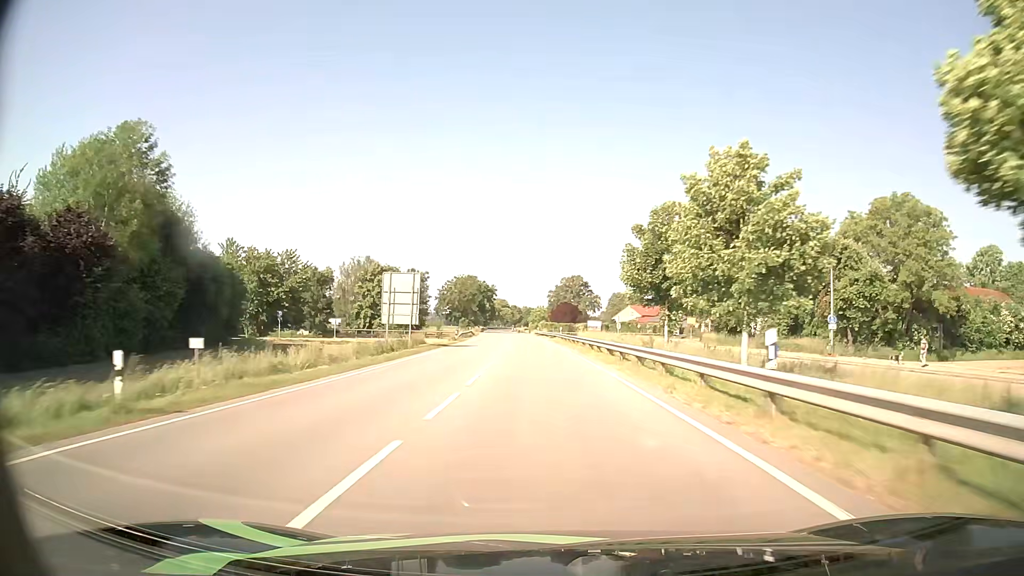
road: primary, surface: asphalt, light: Day
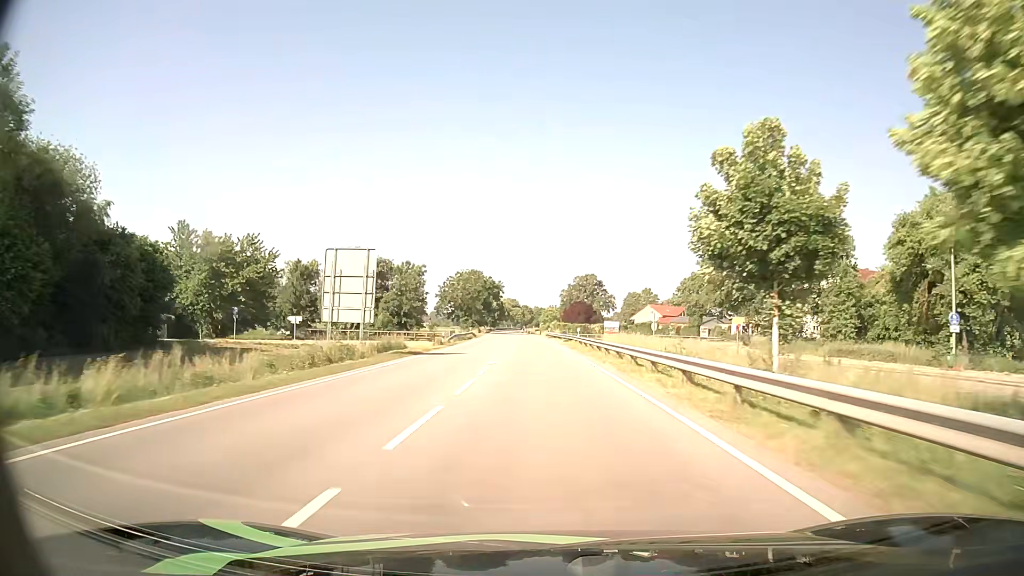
(-0.1, +14.4) m; -1°
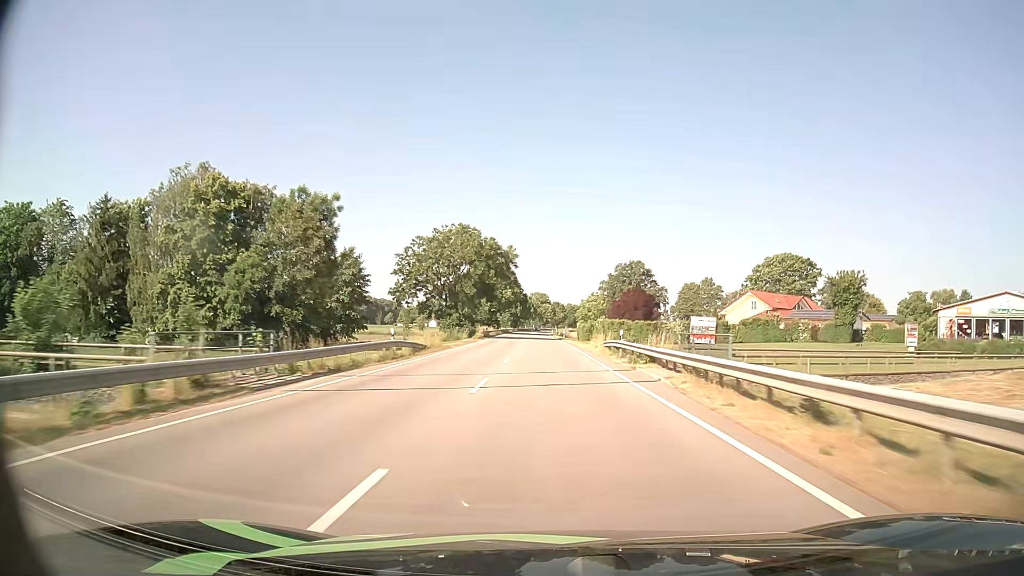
(-1.5, +59.0) m; -3°
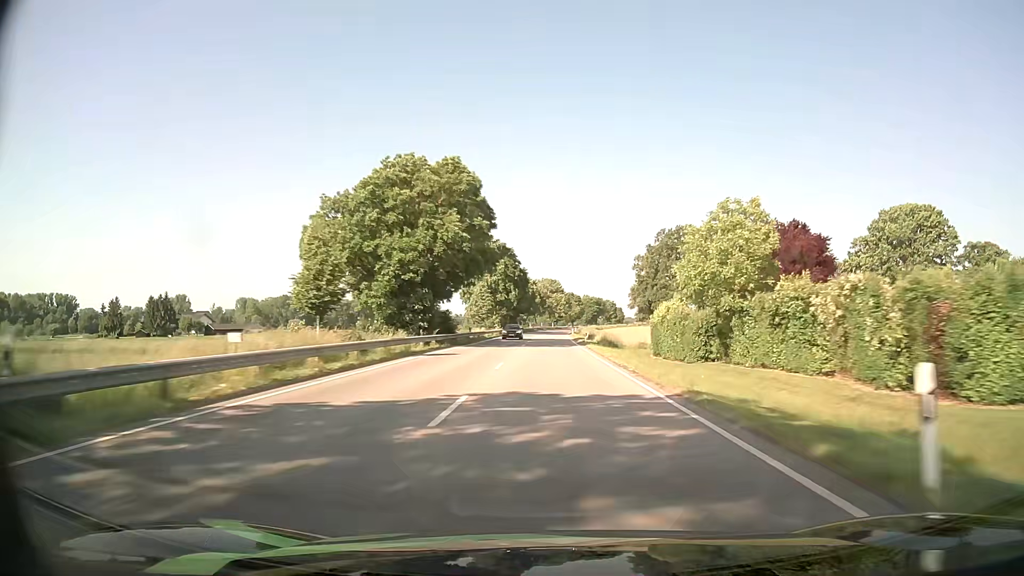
(-0.9, +76.7) m; -1°
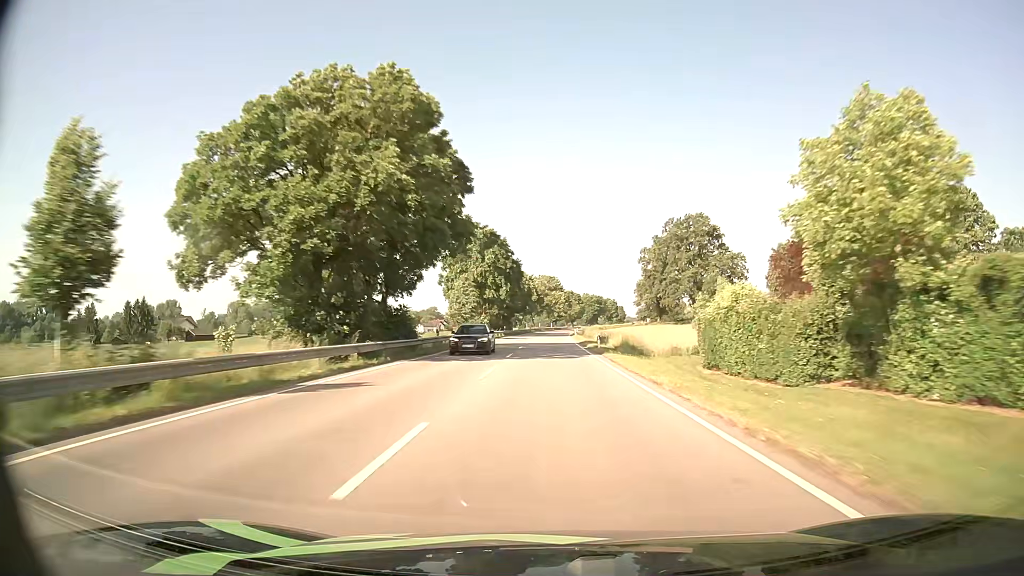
(0.0, +15.7) m; 0°
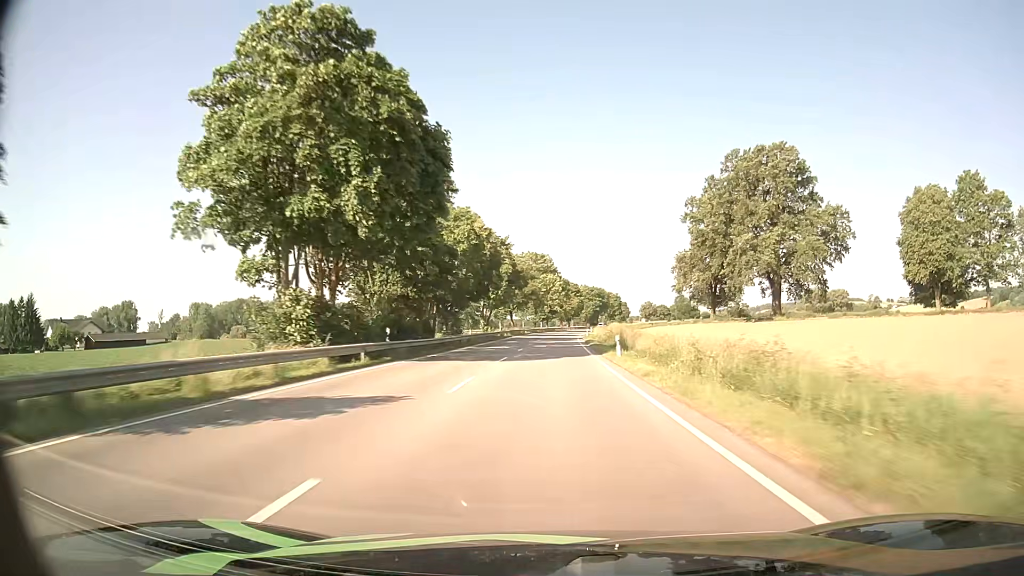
(+0.3, +62.8) m; +1°
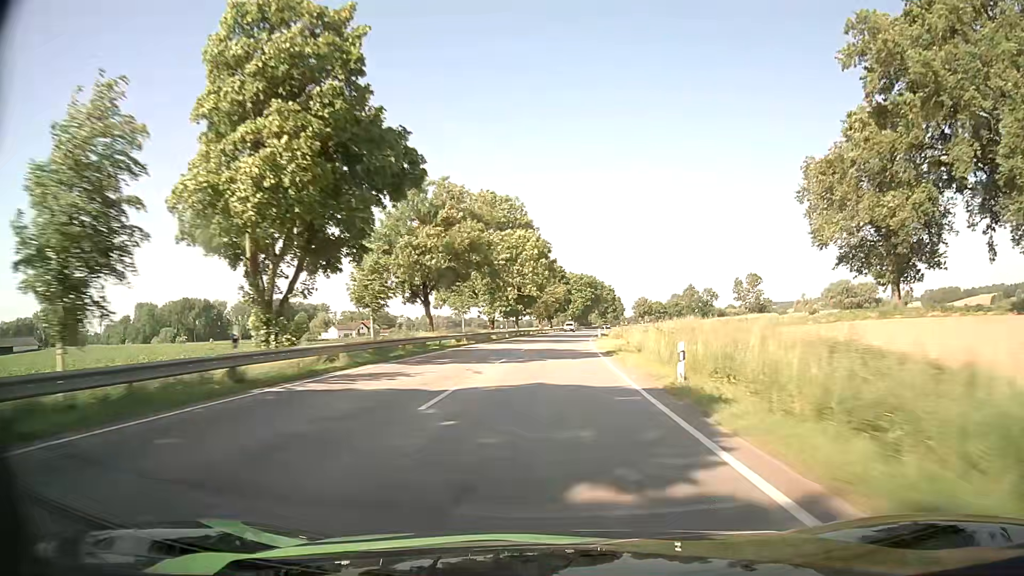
(+1.0, +62.2) m; +2°
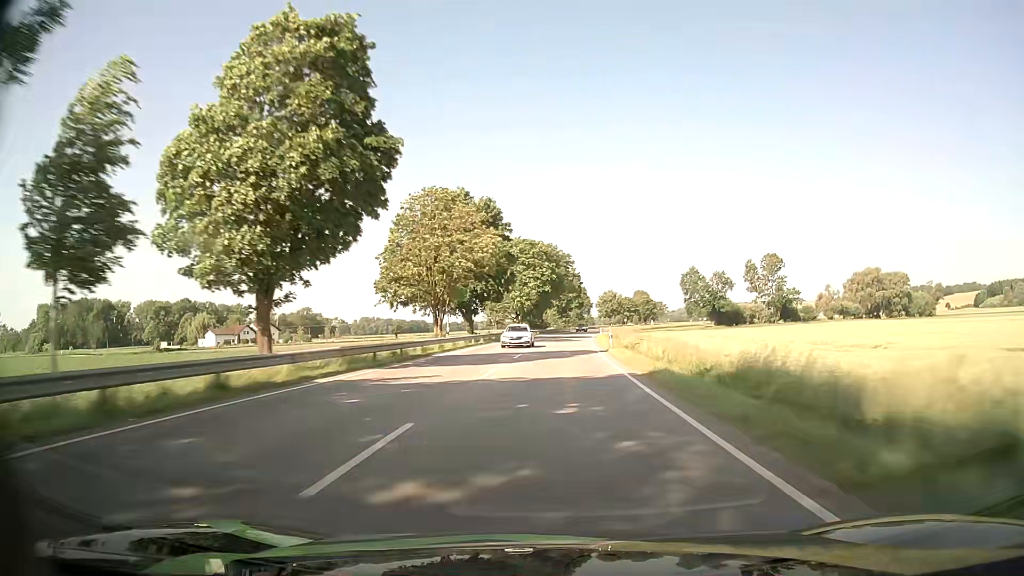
(+3.0, +76.5) m; +4°
(0, +10) (0, +20) (+1, +30) (+1, +40) (+2, +50) (+2, +60) (+3, +70) (+4, +80) (+5, +90) (+6, +100) m
